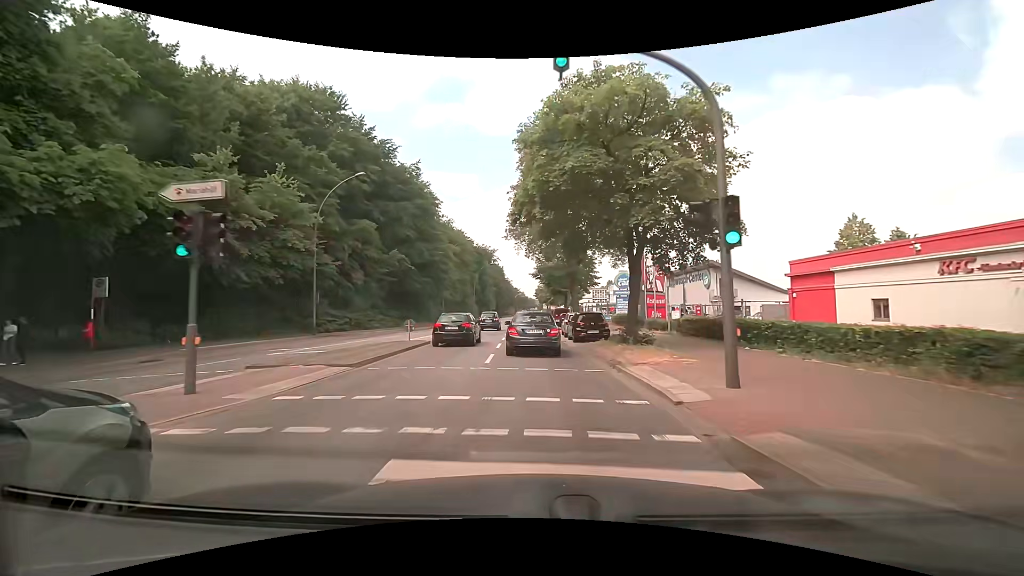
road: primary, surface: asphalt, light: Day
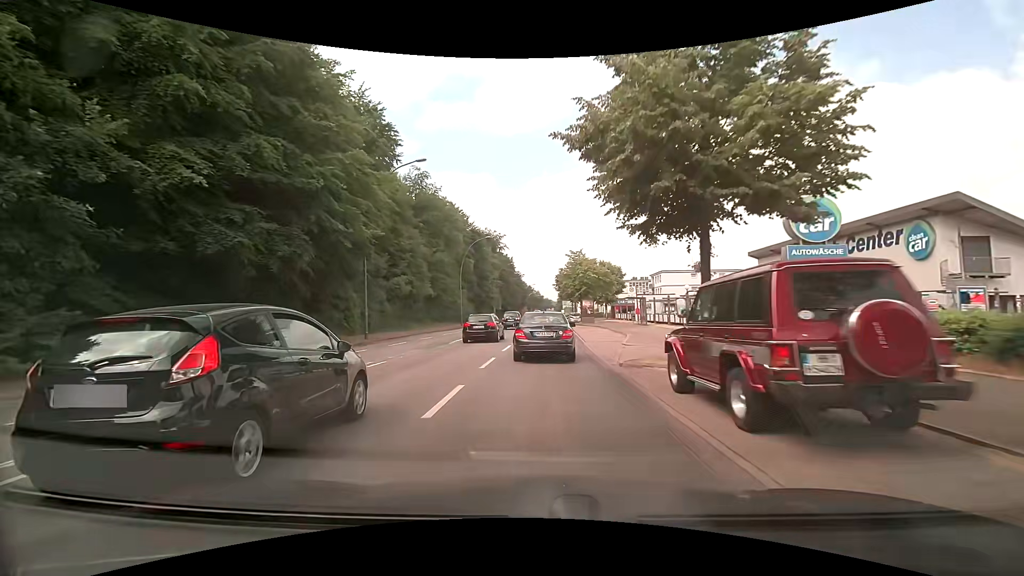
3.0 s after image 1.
(-0.8, +37.8) m; -2°
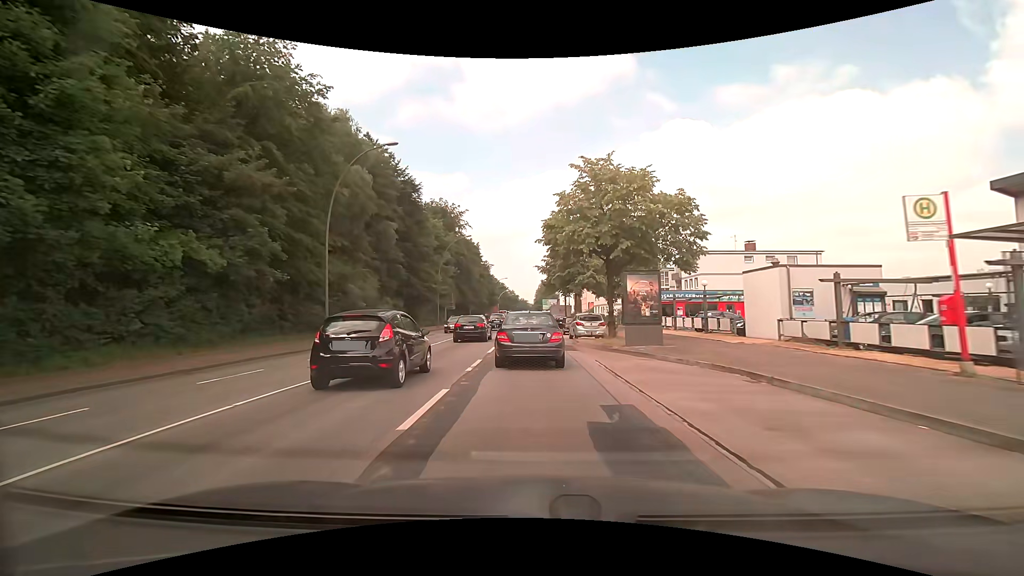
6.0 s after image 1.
(+0.6, +37.9) m; +2°
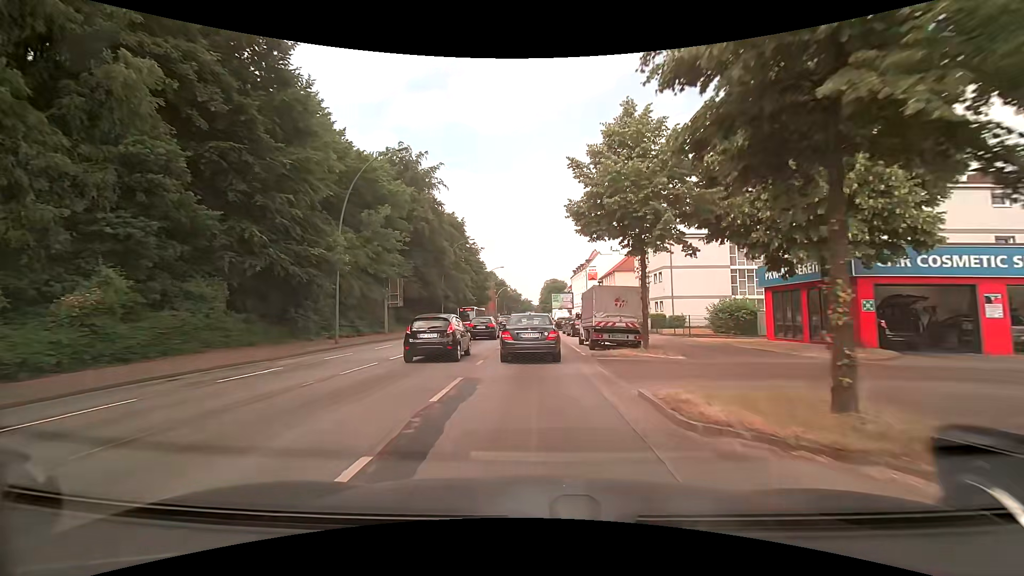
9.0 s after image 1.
(-0.2, +34.9) m; -1°
(0, +10) (0, +20) (0, +30) (0, +40) (0, +50) (0, +60) (0, +70) (+1, +80) (+1, +90) (+1, +100) m
